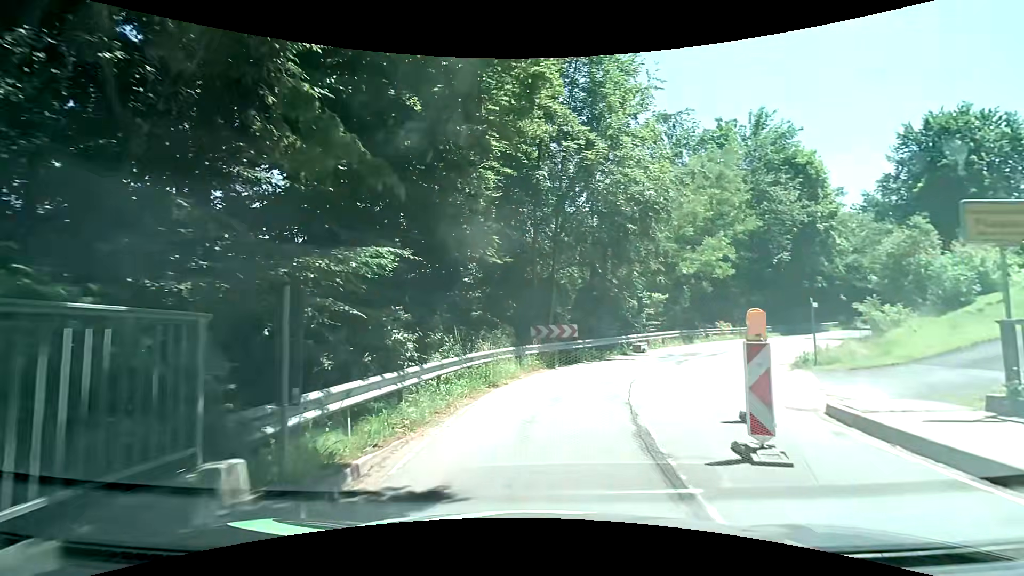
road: tertiary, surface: asphalt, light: Day
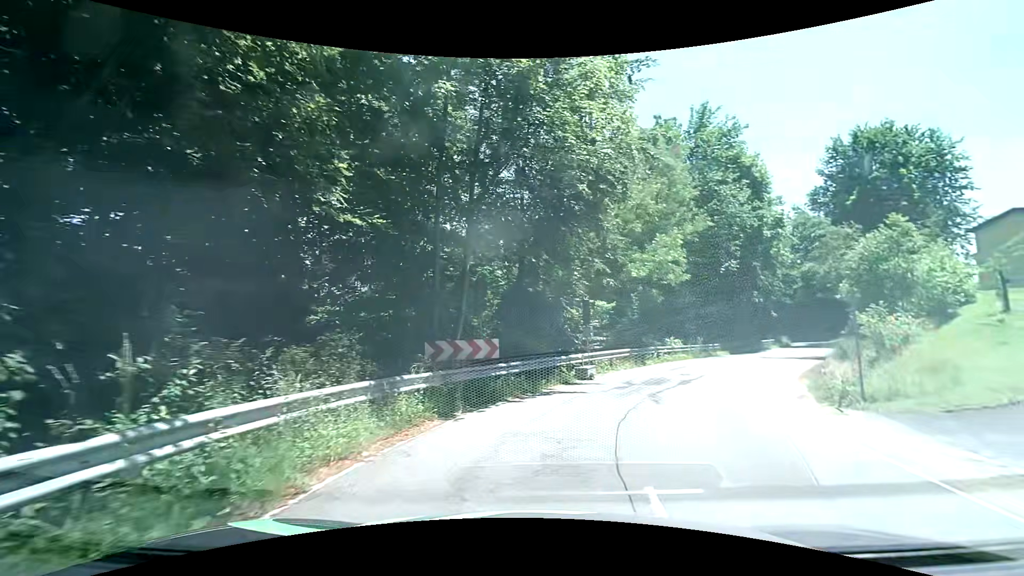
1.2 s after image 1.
(+0.3, +7.4) m; +8°
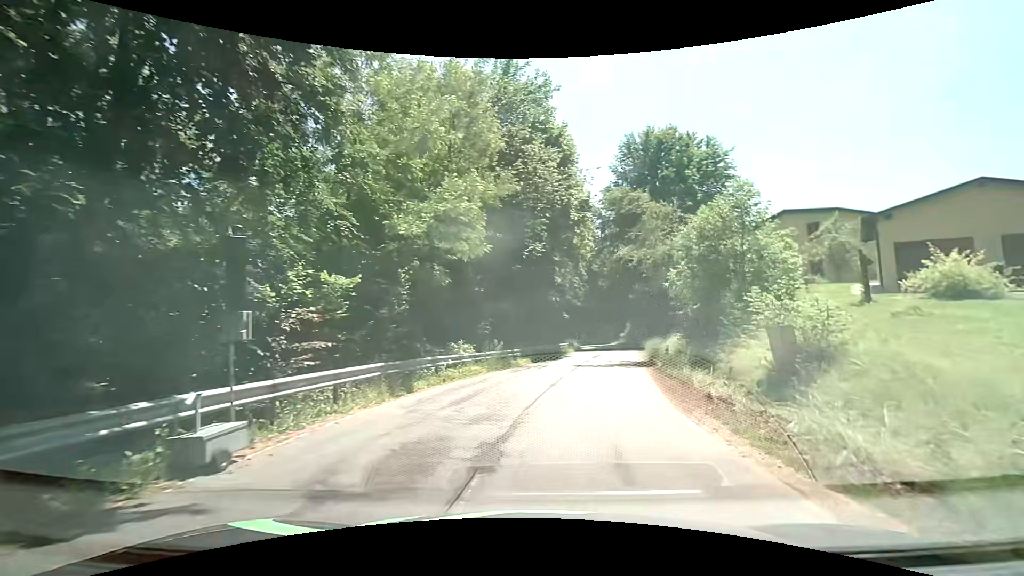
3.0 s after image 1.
(+2.1, +10.8) m; +23°
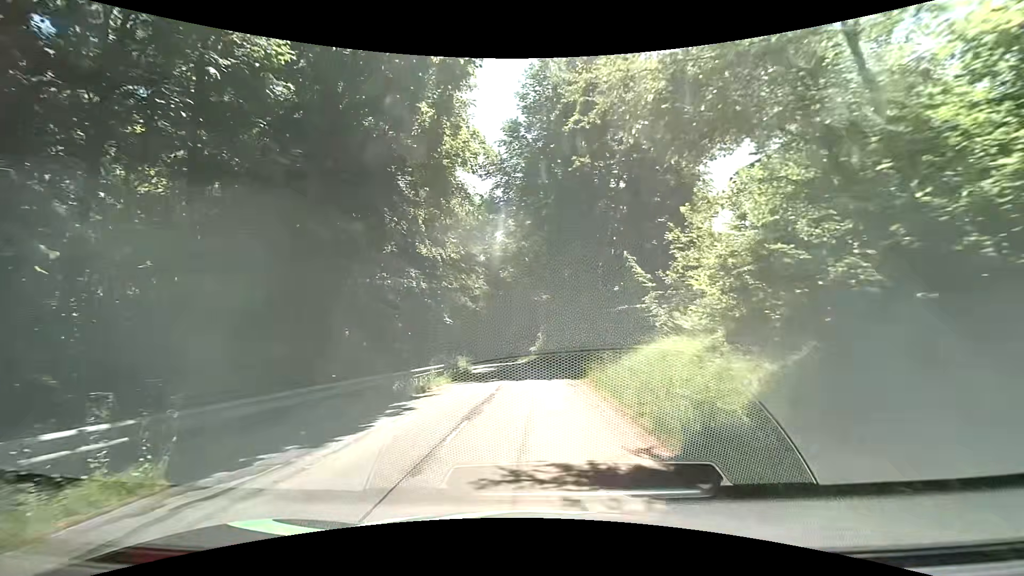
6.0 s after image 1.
(+2.9, +20.5) m; +10°
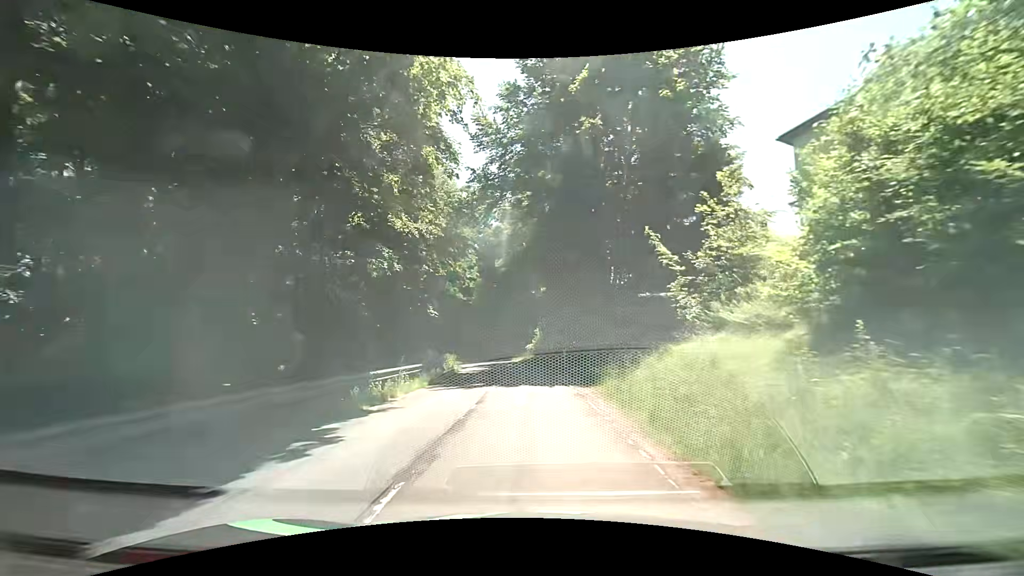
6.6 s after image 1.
(0.0, +4.5) m; 0°
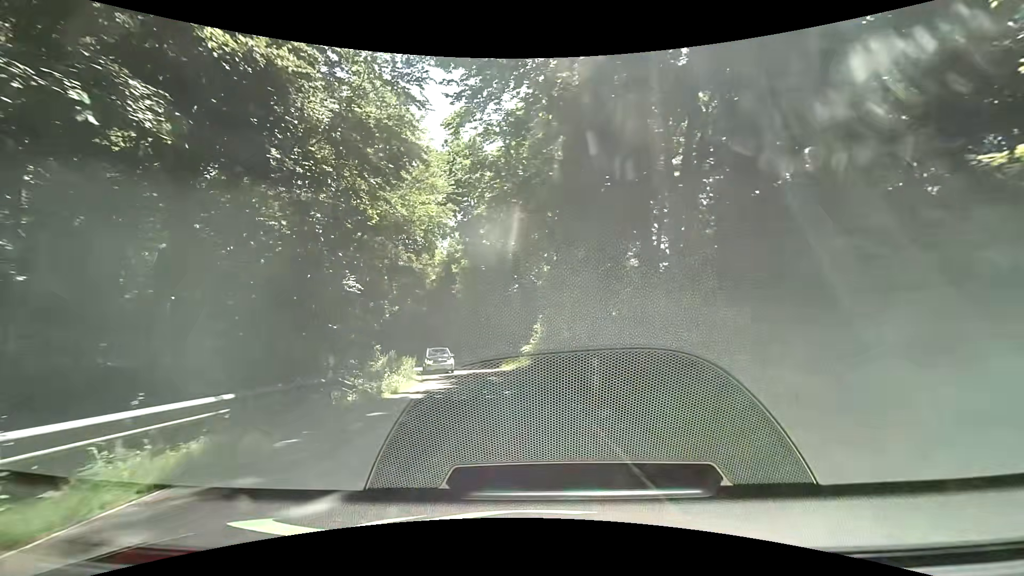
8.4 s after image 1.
(+0.1, +13.8) m; +1°
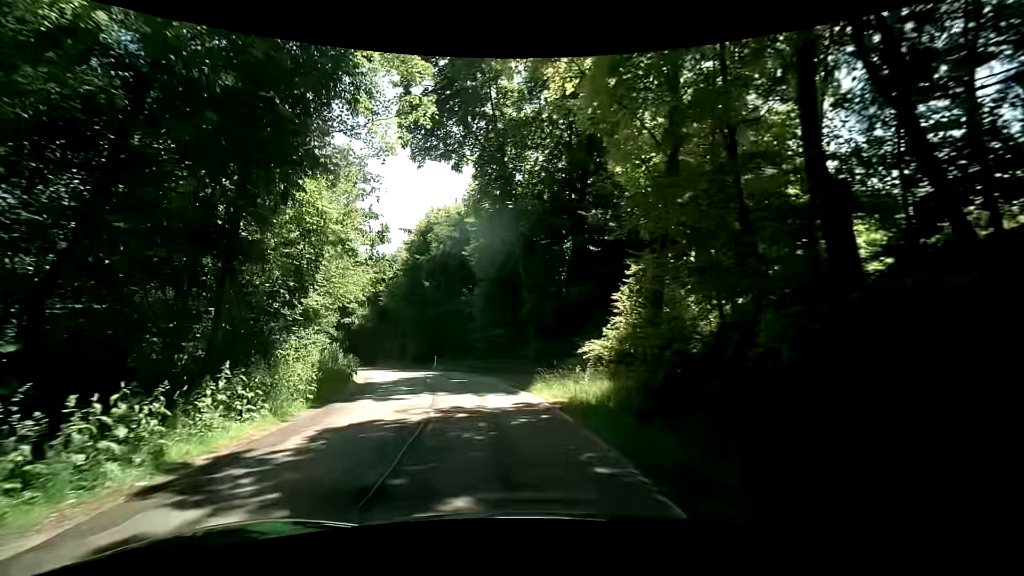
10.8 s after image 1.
(-0.6, +19.3) m; -4°
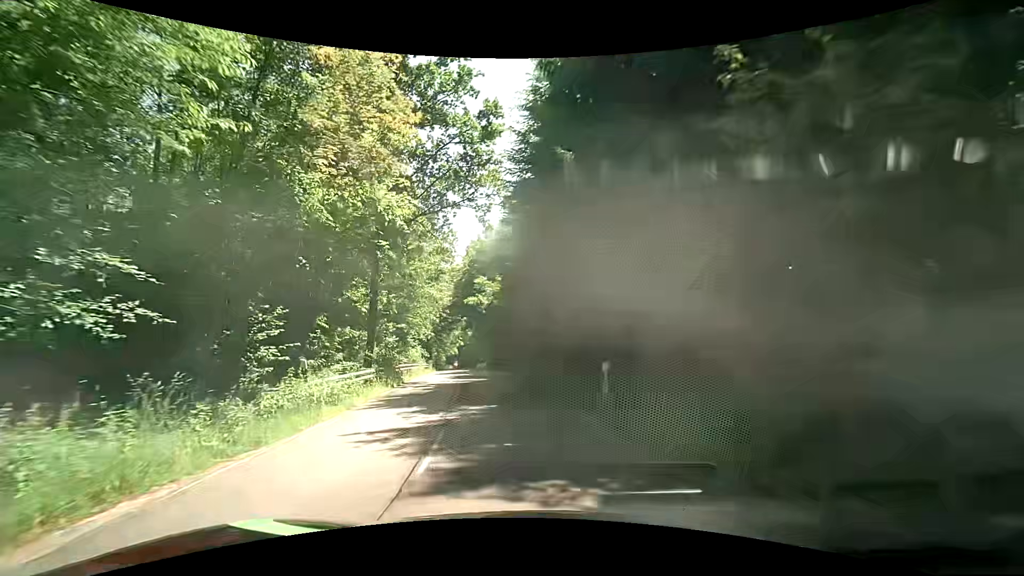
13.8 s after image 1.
(-4.5, +25.9) m; -19°
(-1, +10) (-2, +20) (-3, +30) (-5, +40) (-6, +50) (-8, +59) (-9, +69) (-10, +79) (-12, +89) (-13, +99) m
